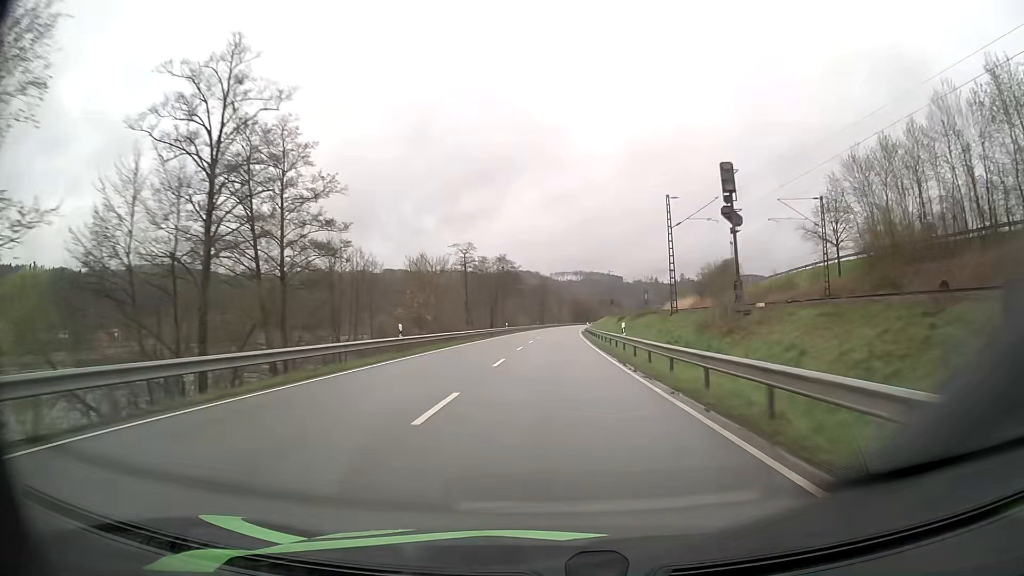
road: primary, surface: asphalt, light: Day
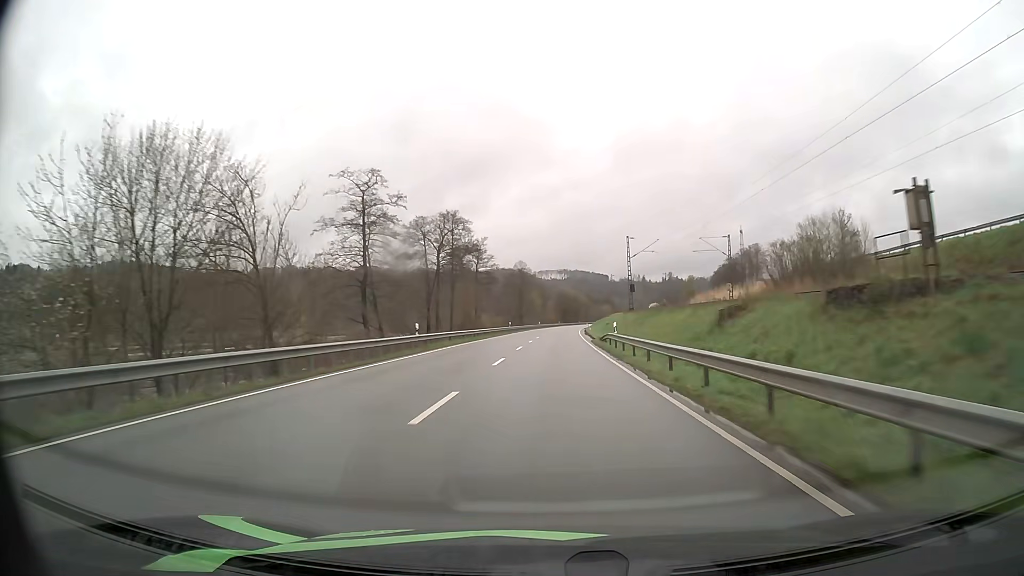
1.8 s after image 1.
(+0.6, +48.4) m; +1°
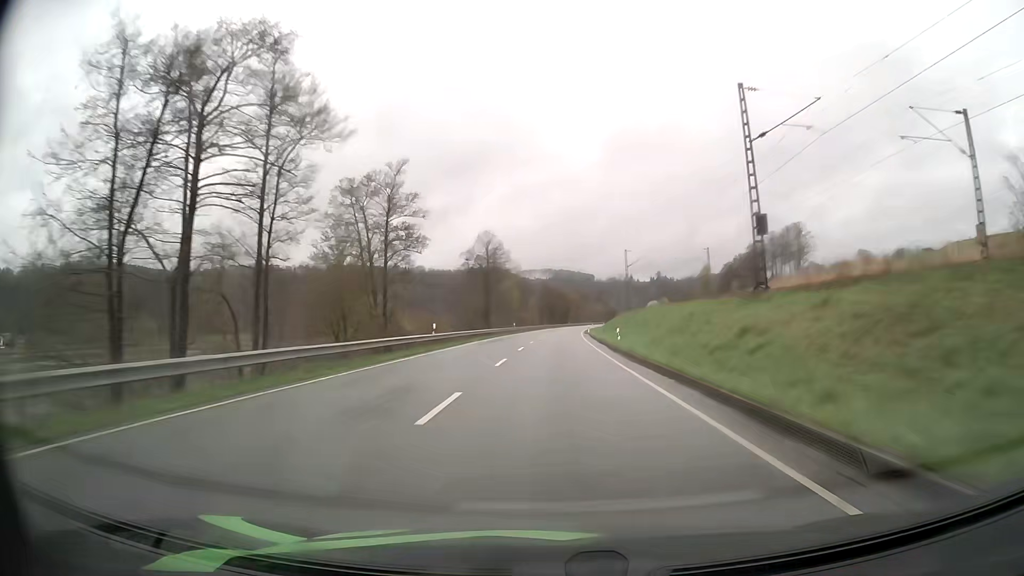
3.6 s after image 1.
(+0.4, +48.4) m; +1°
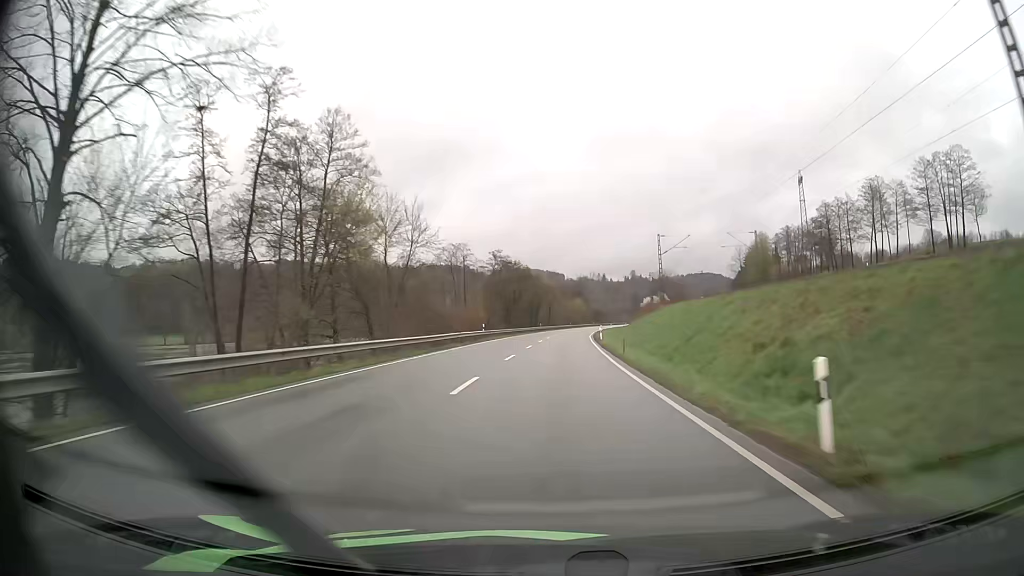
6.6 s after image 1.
(+2.0, +80.9) m; +3°
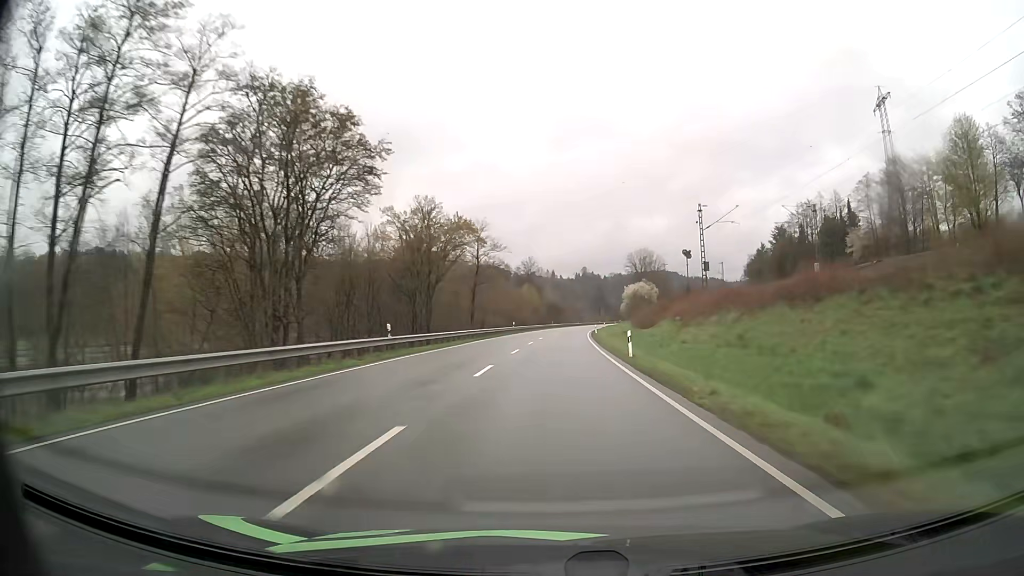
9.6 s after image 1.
(+3.1, +80.5) m; +5°
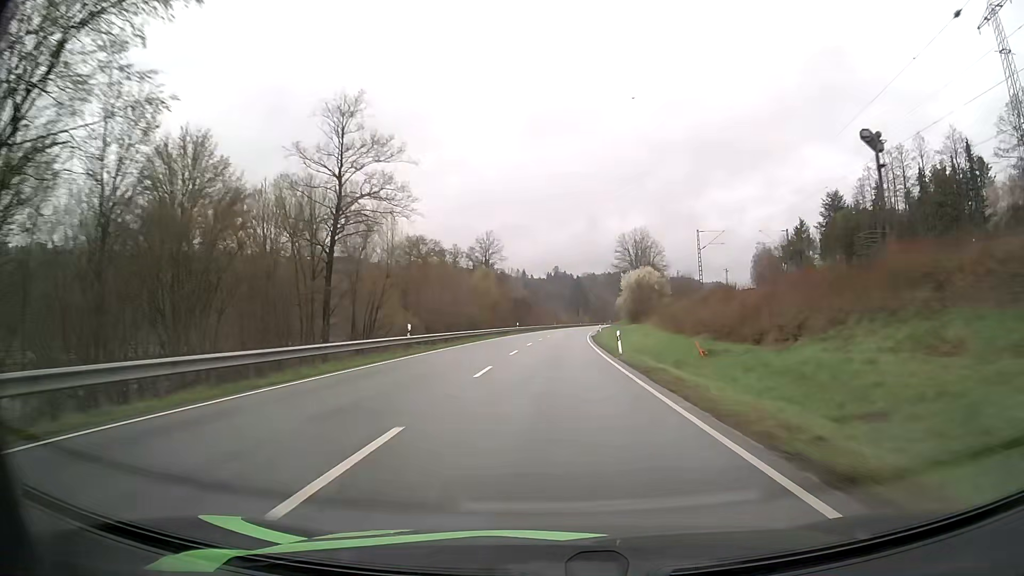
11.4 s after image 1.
(+0.9, +48.4) m; +2°
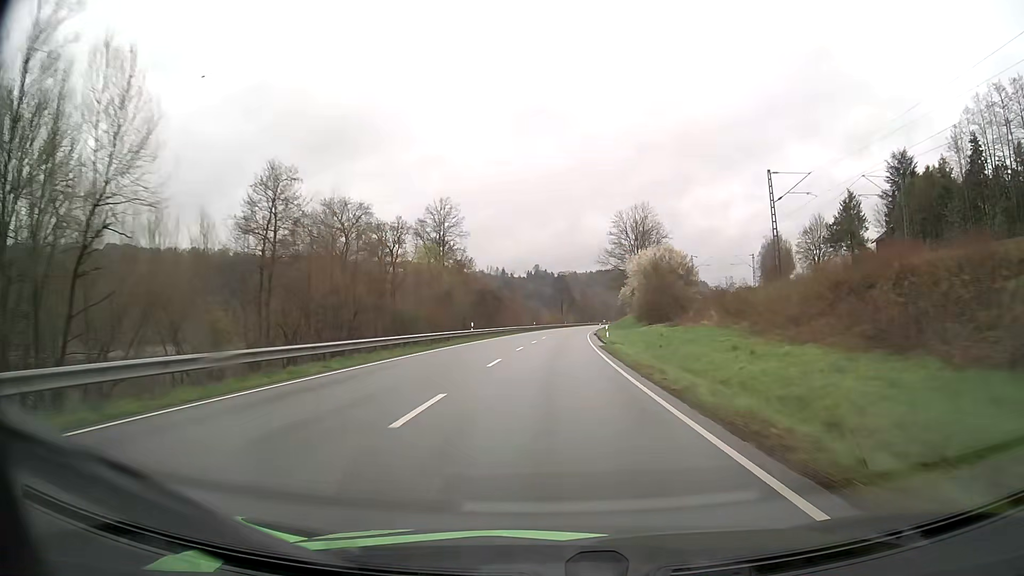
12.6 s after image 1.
(+0.5, +32.2) m; +2°
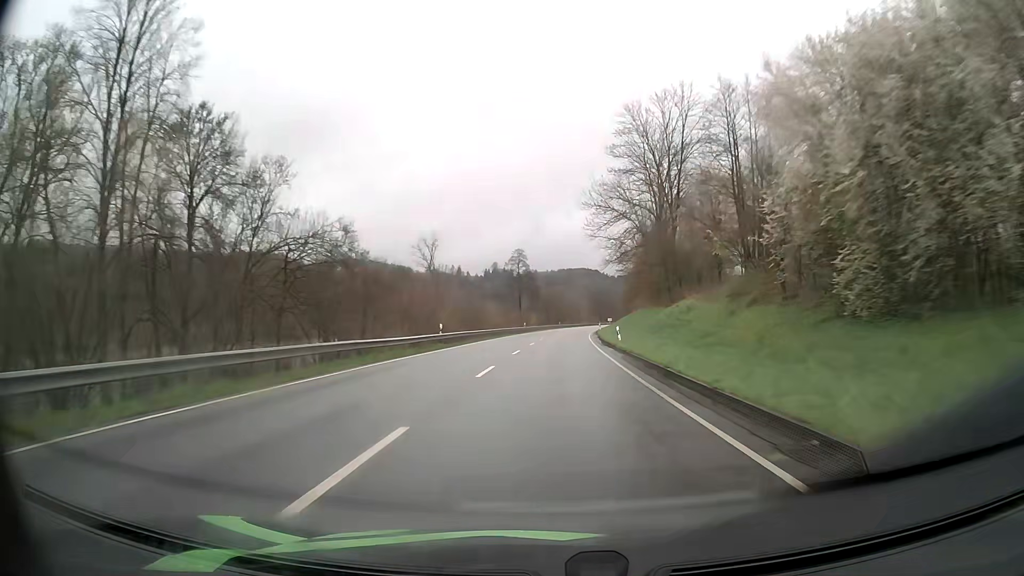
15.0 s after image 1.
(+1.7, +64.5) m; +3°
(0, +10) (0, +20) (0, +30) (+1, +40) (+1, +50) (+2, +60) (+2, +70) (+3, +80) (+4, +90) (+5, +100) m
